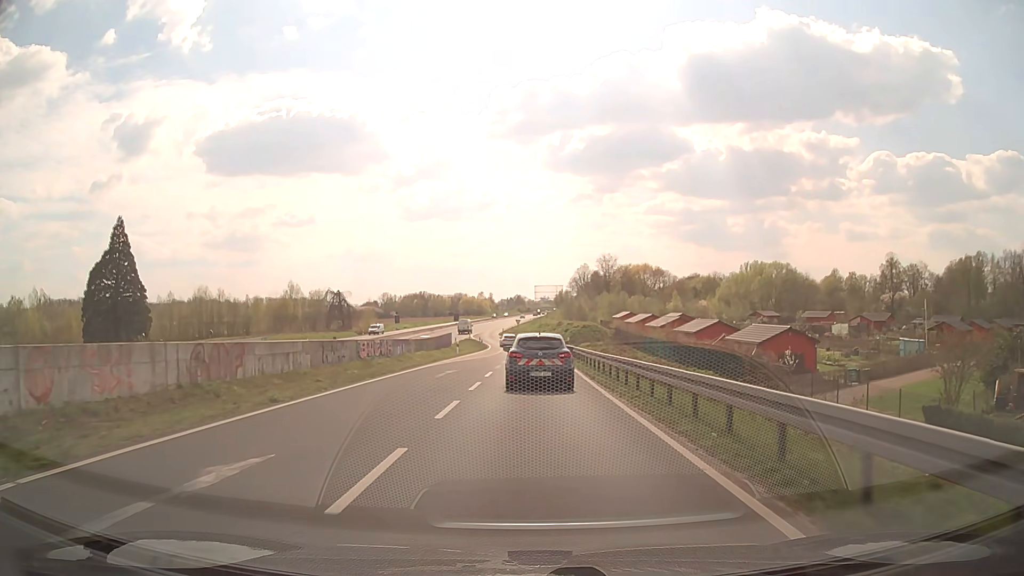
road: trunk_link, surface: asphalt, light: Day
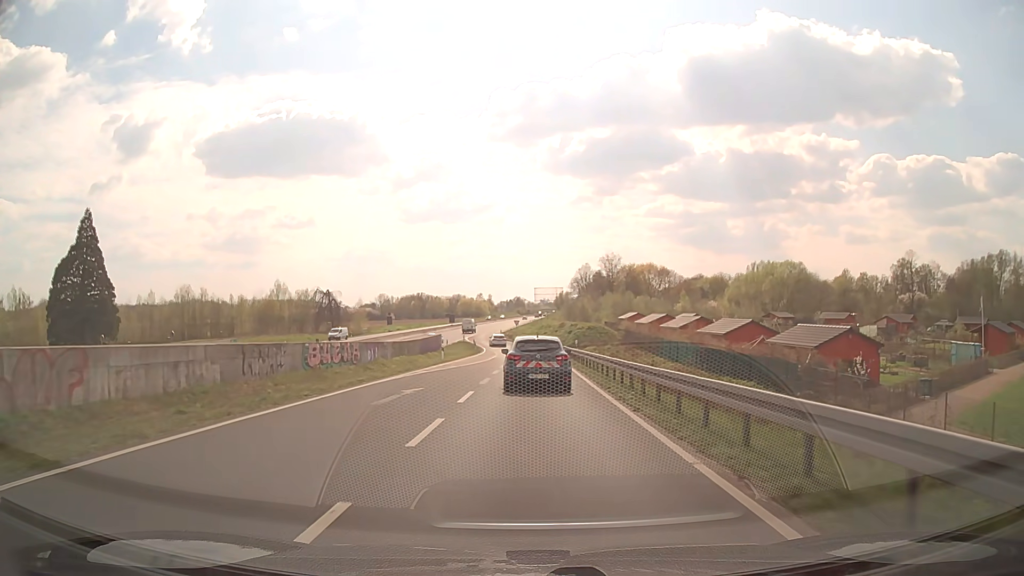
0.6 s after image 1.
(0.0, +8.8) m; 0°
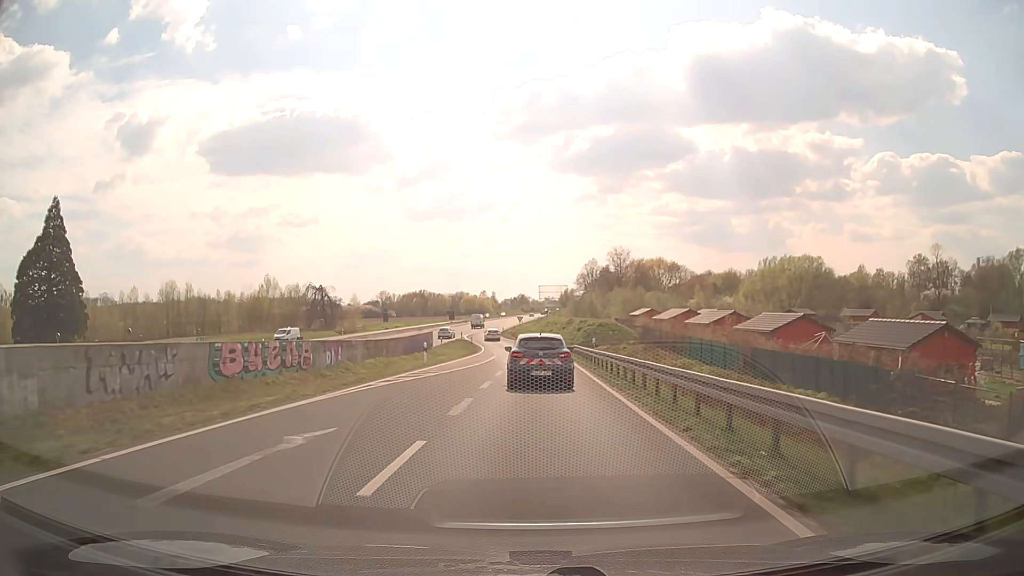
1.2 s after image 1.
(0.0, +8.8) m; 0°
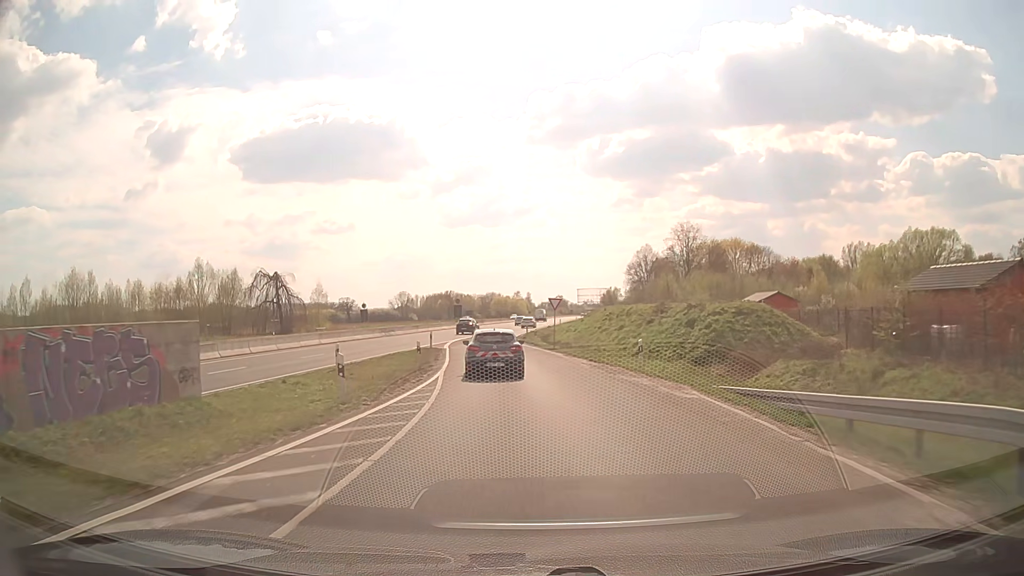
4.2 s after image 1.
(-0.4, +45.1) m; -3°
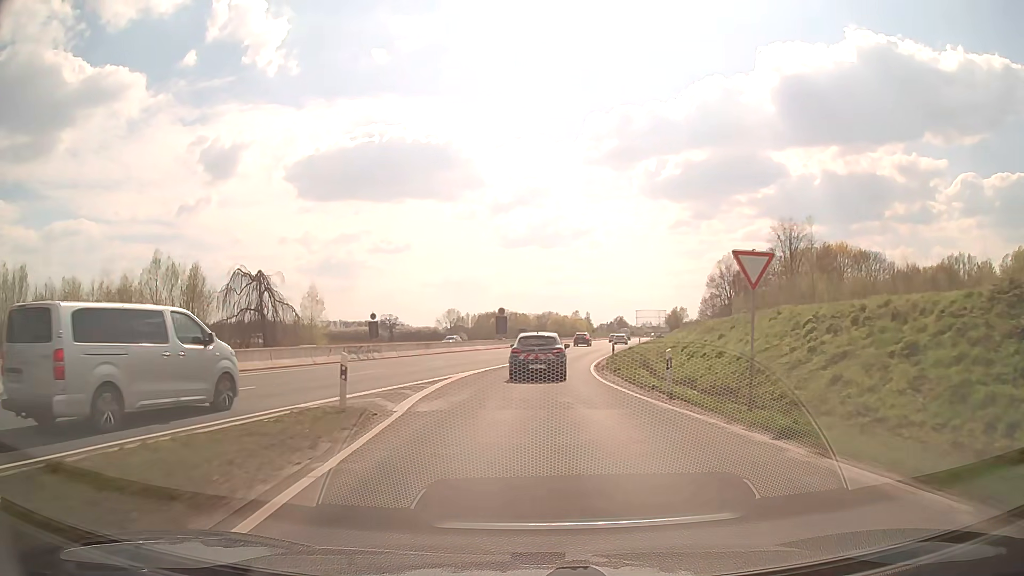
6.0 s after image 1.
(-1.4, +28.2) m; -5°
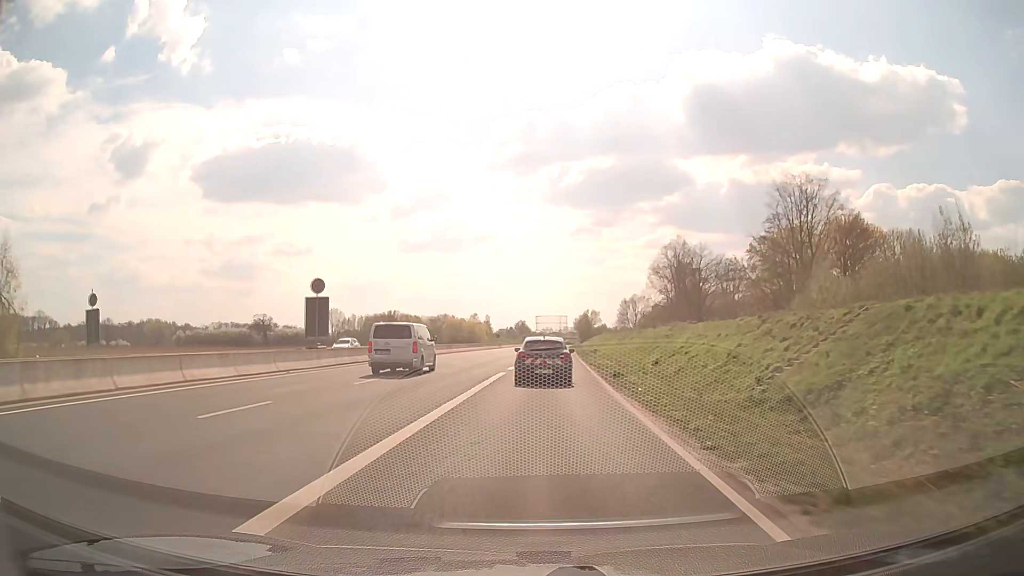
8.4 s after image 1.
(+2.3, +39.2) m; +8°
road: trunk
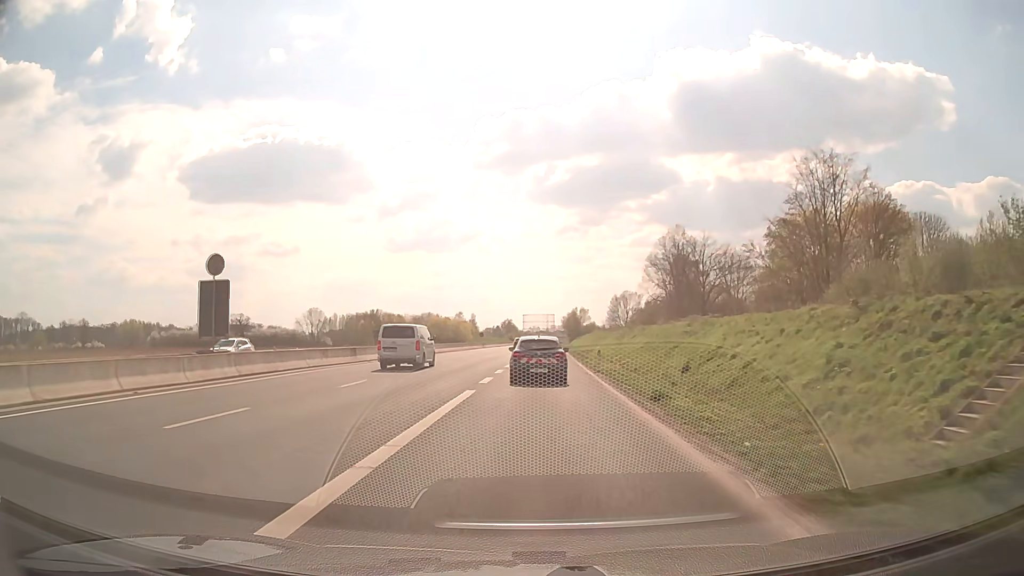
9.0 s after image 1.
(+0.1, +10.2) m; +1°
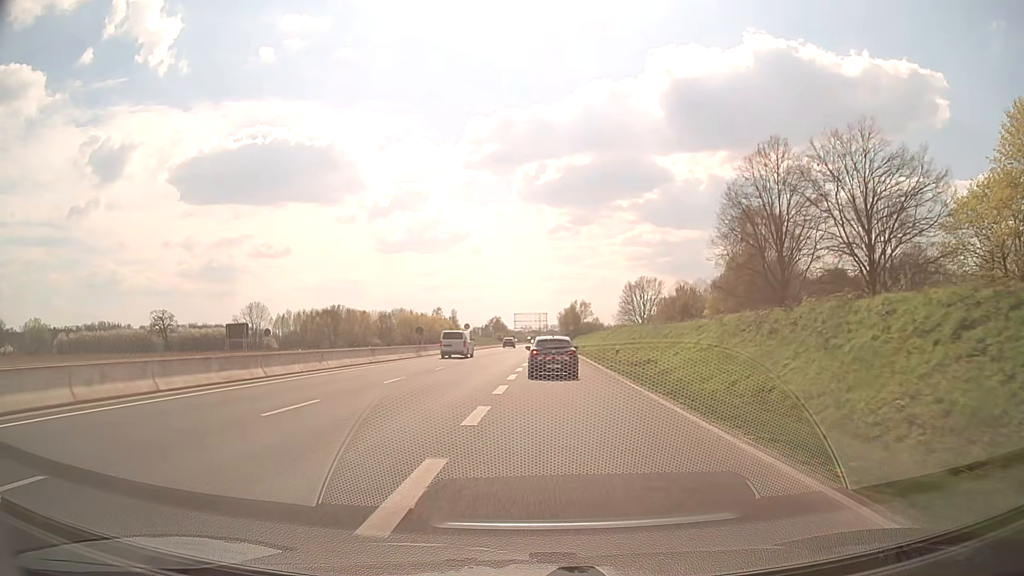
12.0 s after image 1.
(+0.8, +52.3) m; +1°
(0, +10) (0, +20) (0, +30) (0, +40) (-1, +50) (-1, +60) (0, +70) (0, +80) (0, +90) (+1, +100) m
